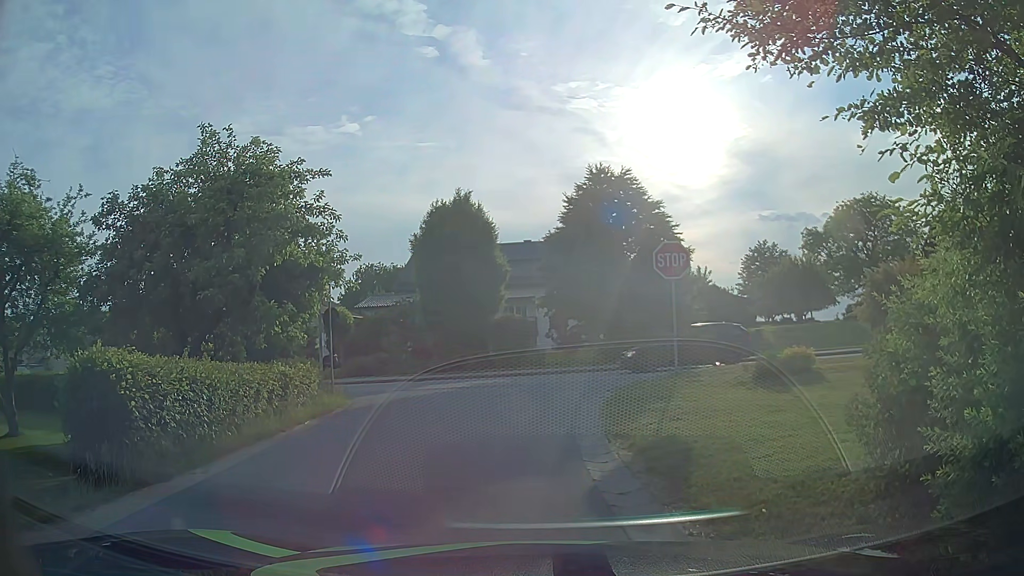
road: residential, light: Day
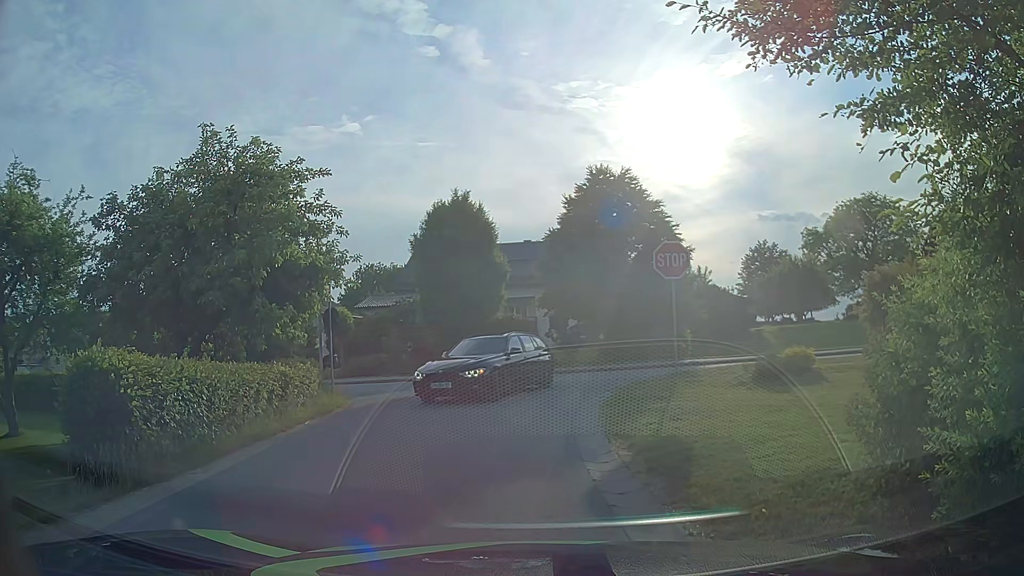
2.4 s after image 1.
(0.0, 0.0) m; 0°
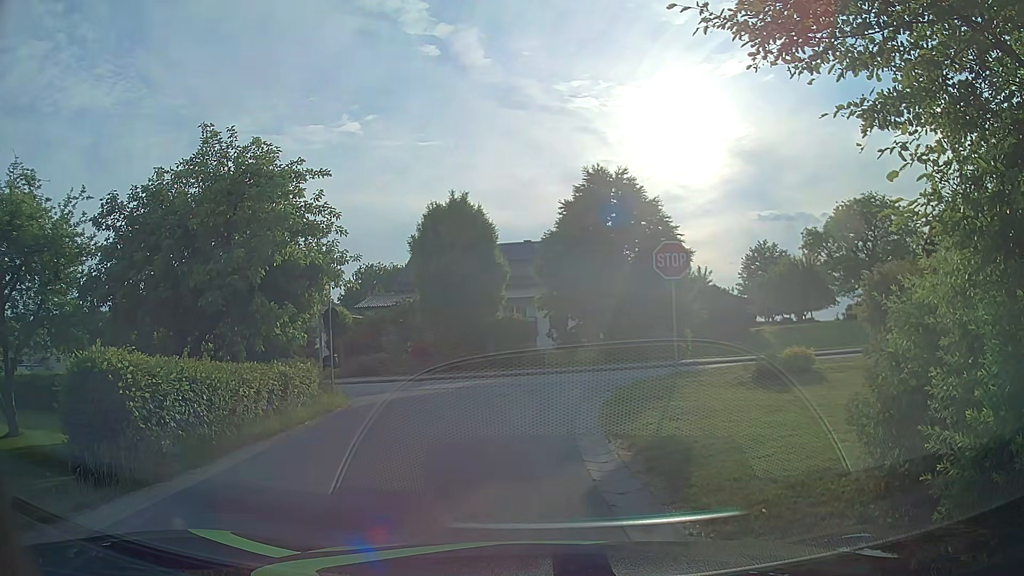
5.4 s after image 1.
(0.0, 0.0) m; 0°
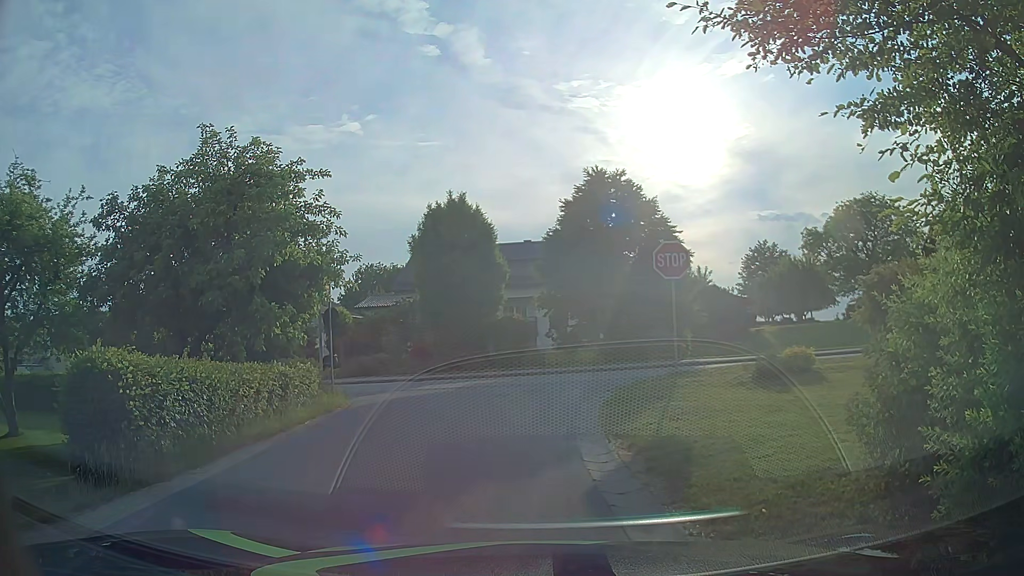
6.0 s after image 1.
(0.0, 0.0) m; 0°
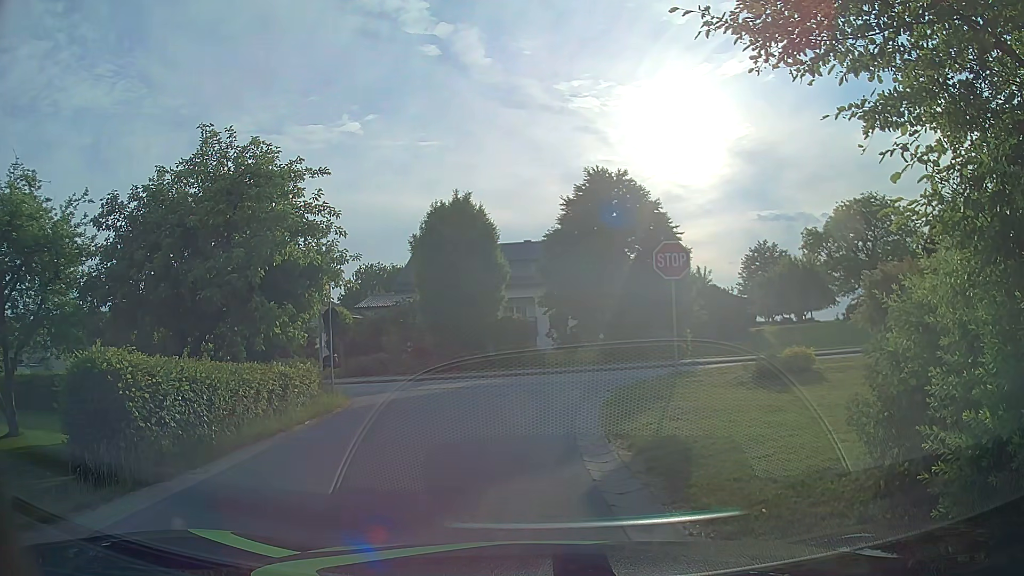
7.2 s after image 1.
(0.0, 0.0) m; 0°
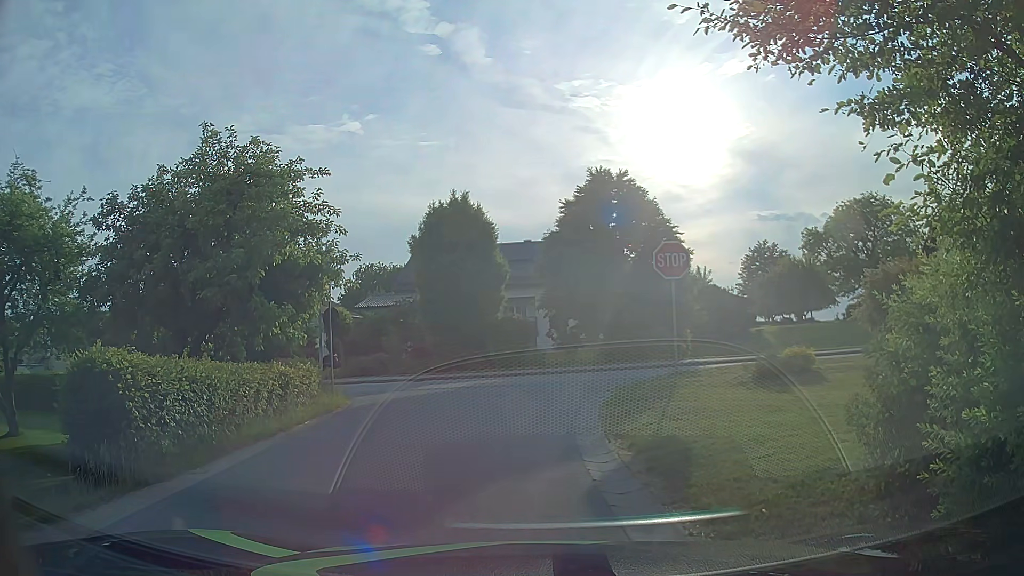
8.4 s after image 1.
(0.0, 0.0) m; 0°
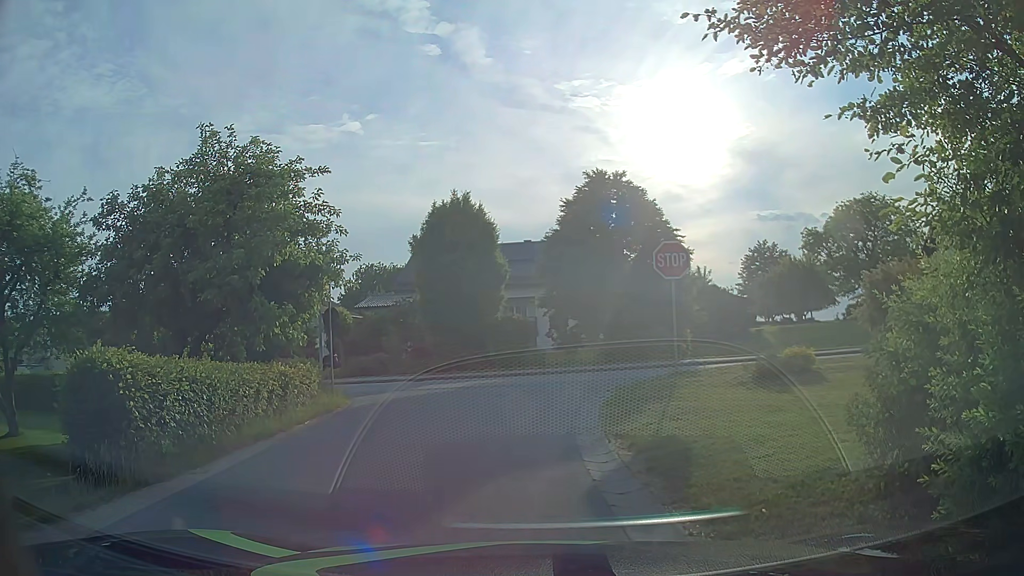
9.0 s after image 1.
(0.0, 0.0) m; 0°
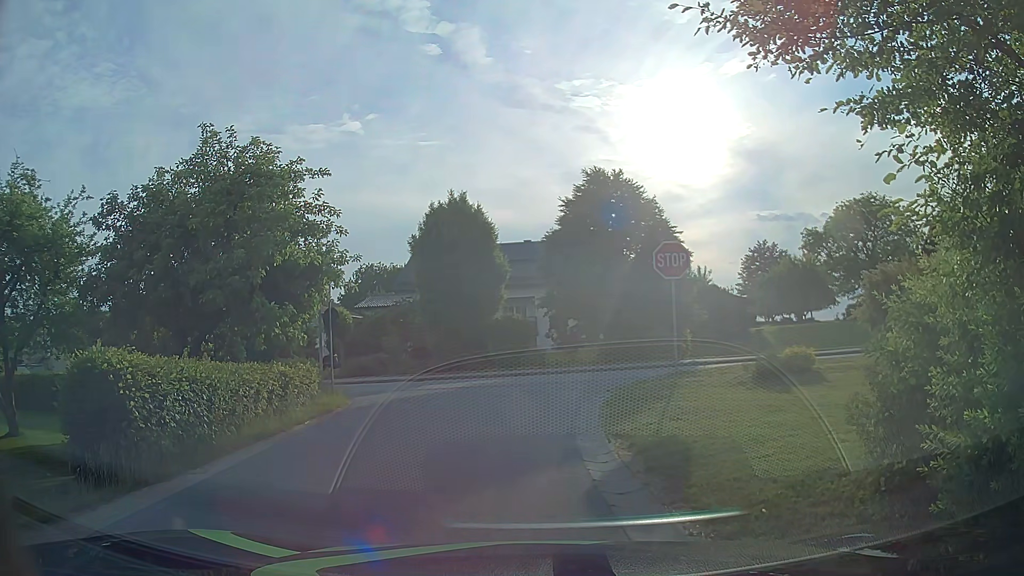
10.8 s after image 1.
(0.0, 0.0) m; 0°
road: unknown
